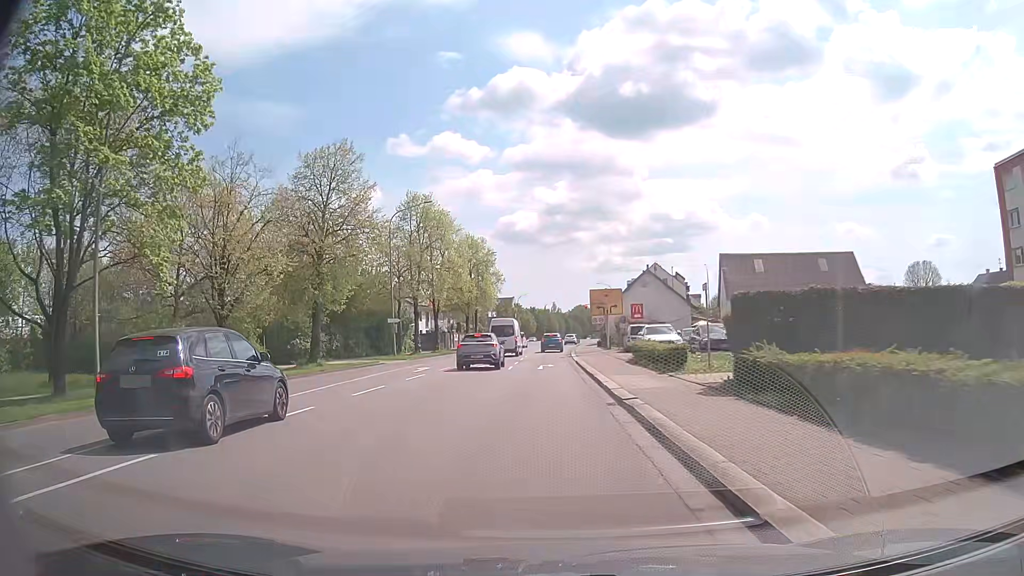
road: tertiary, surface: asphalt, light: Day
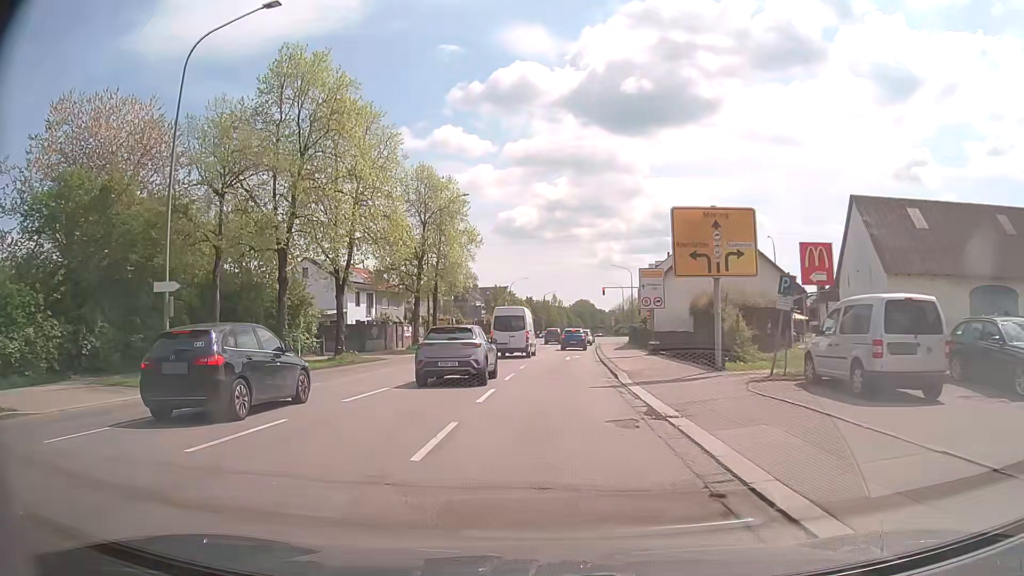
(-0.4, +33.0) m; 0°
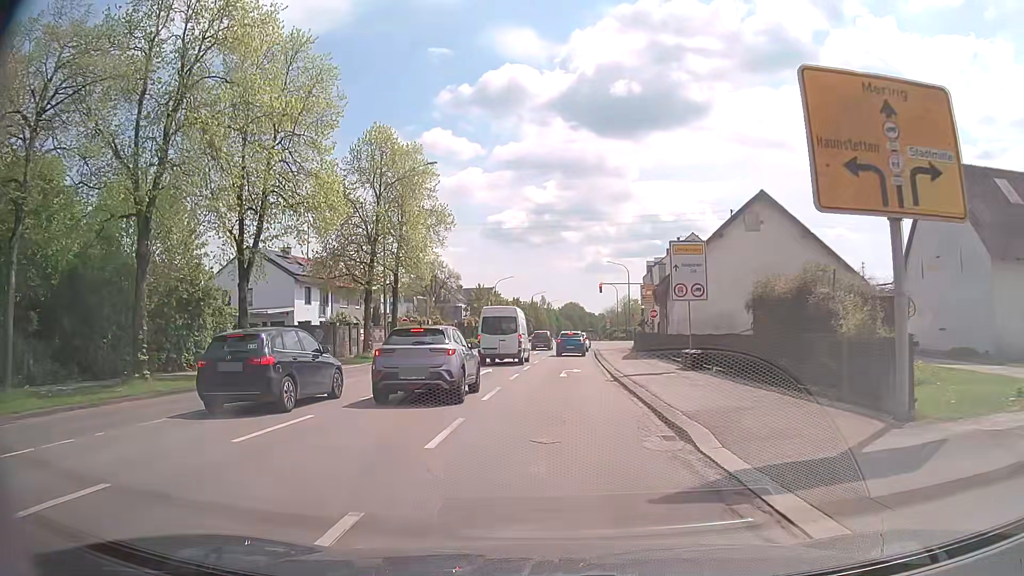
(+0.1, +11.0) m; +1°
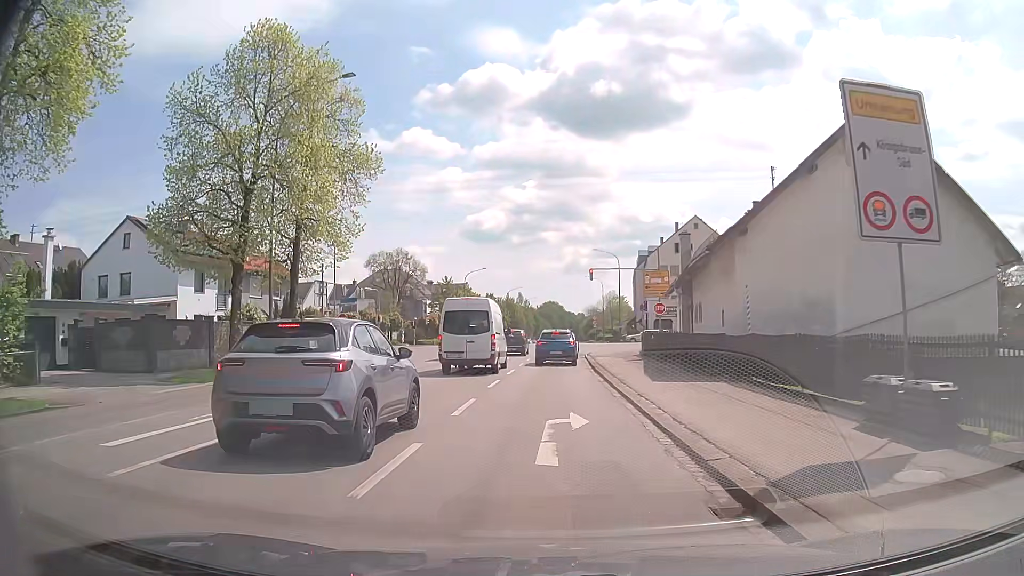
(+0.3, +15.0) m; +2°
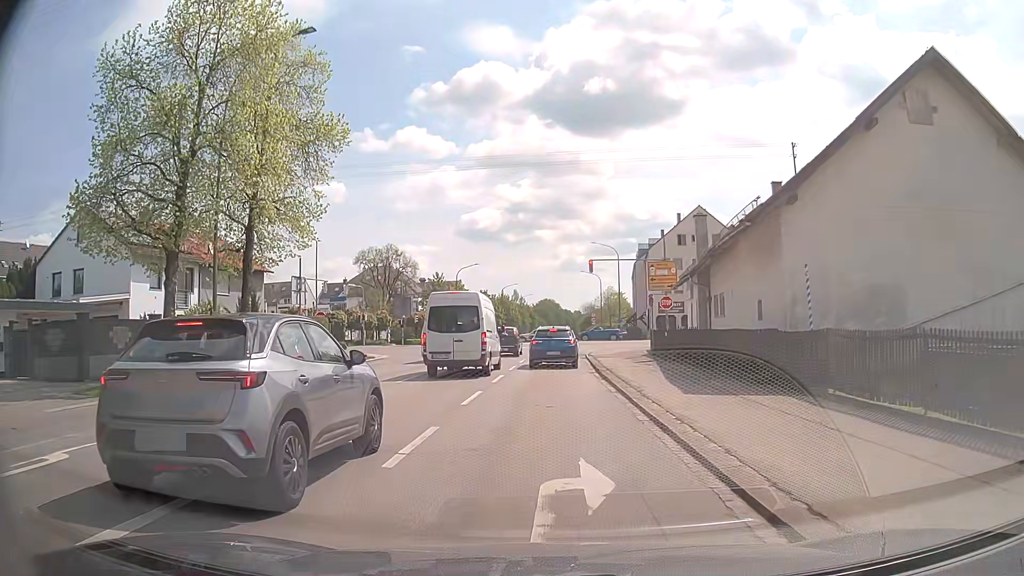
(0.0, +4.6) m; +1°
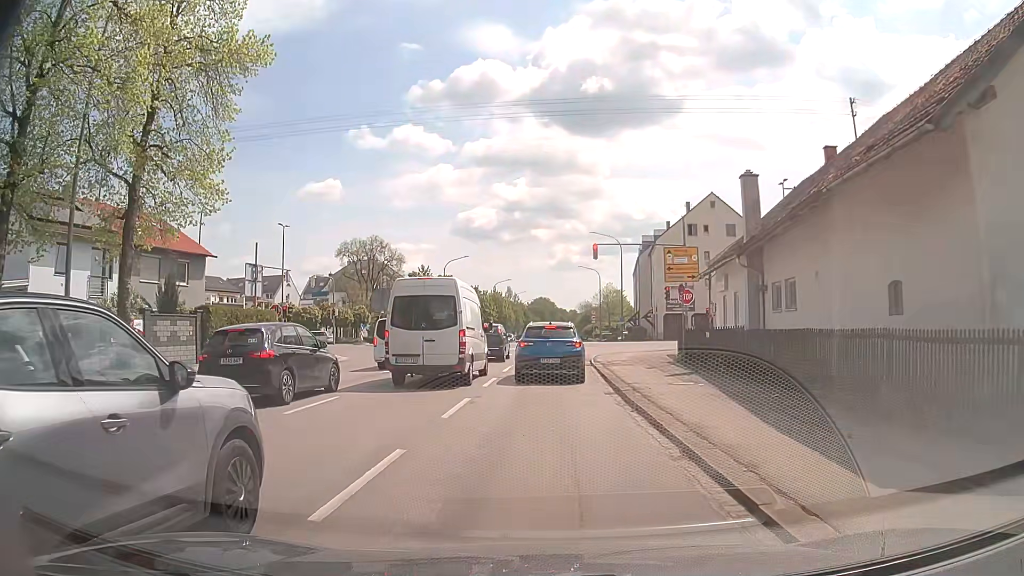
(0.0, +7.9) m; 0°
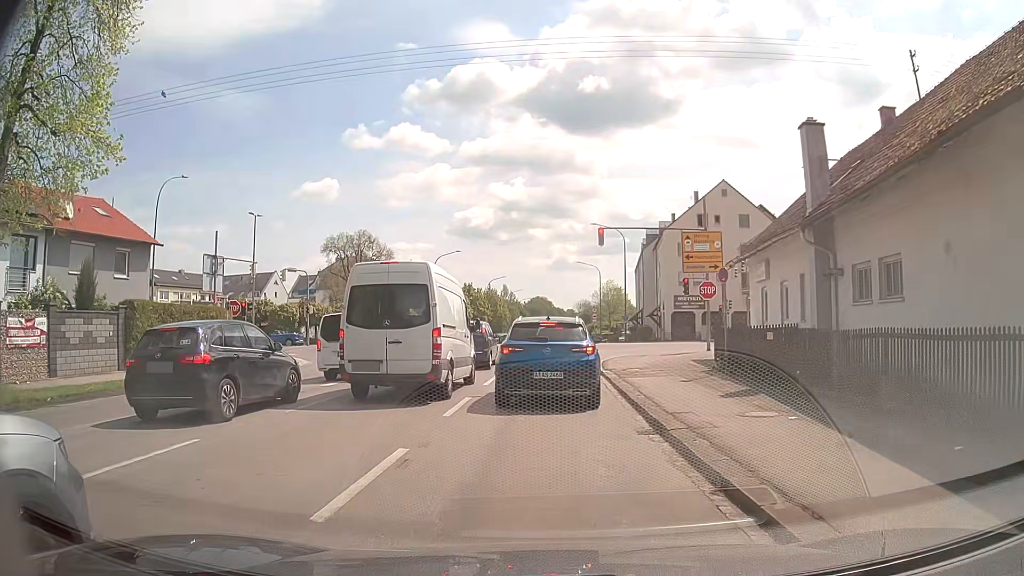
(0.0, +5.7) m; 0°
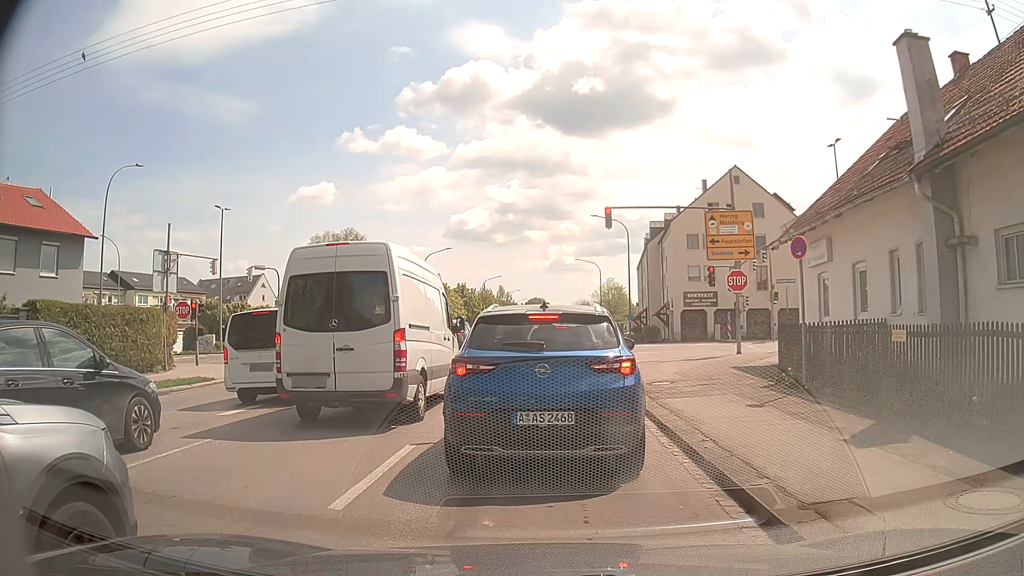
(+0.1, +5.2) m; +1°
